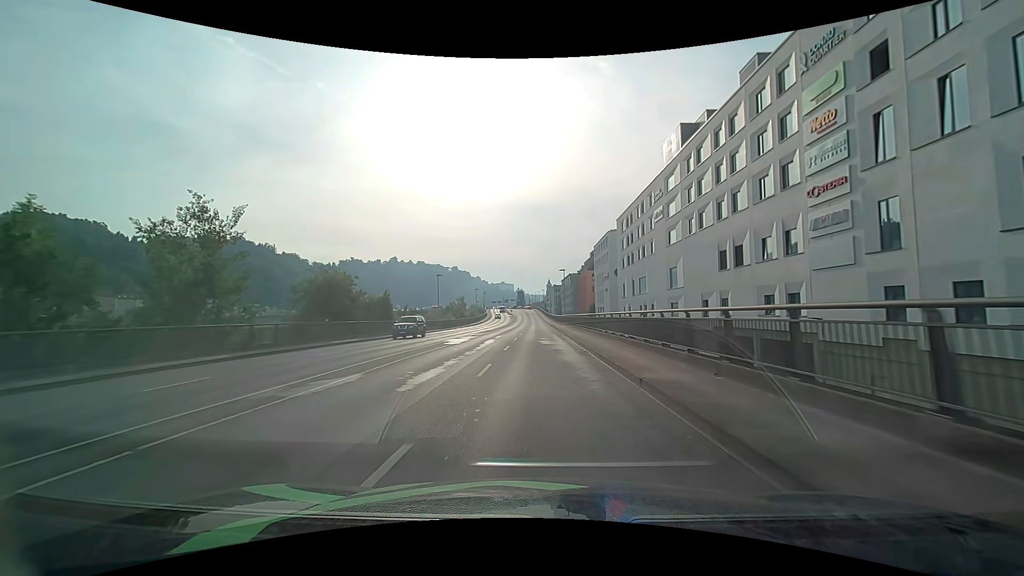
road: primary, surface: asphalt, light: Day
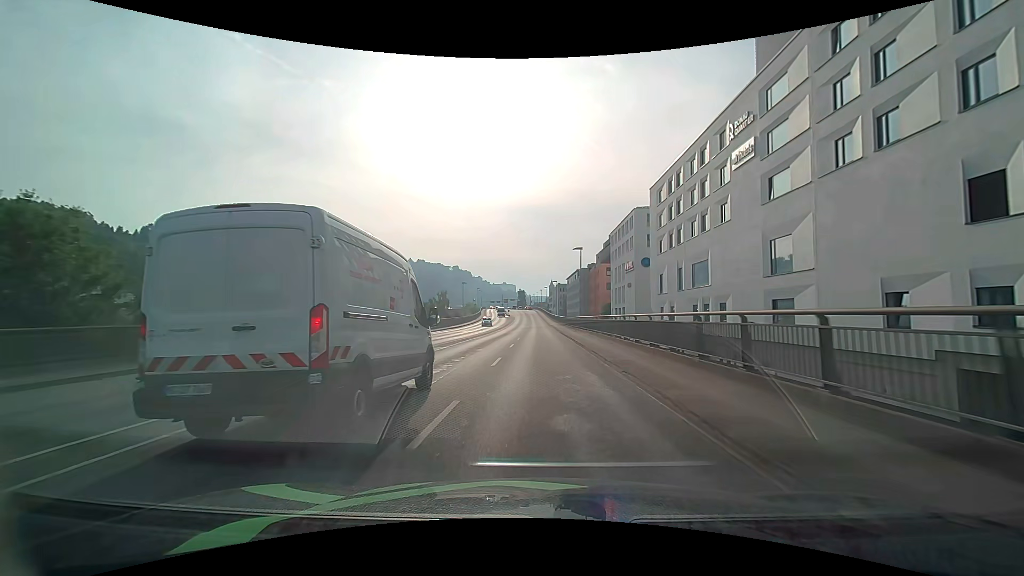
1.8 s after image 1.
(0.0, +24.3) m; 0°
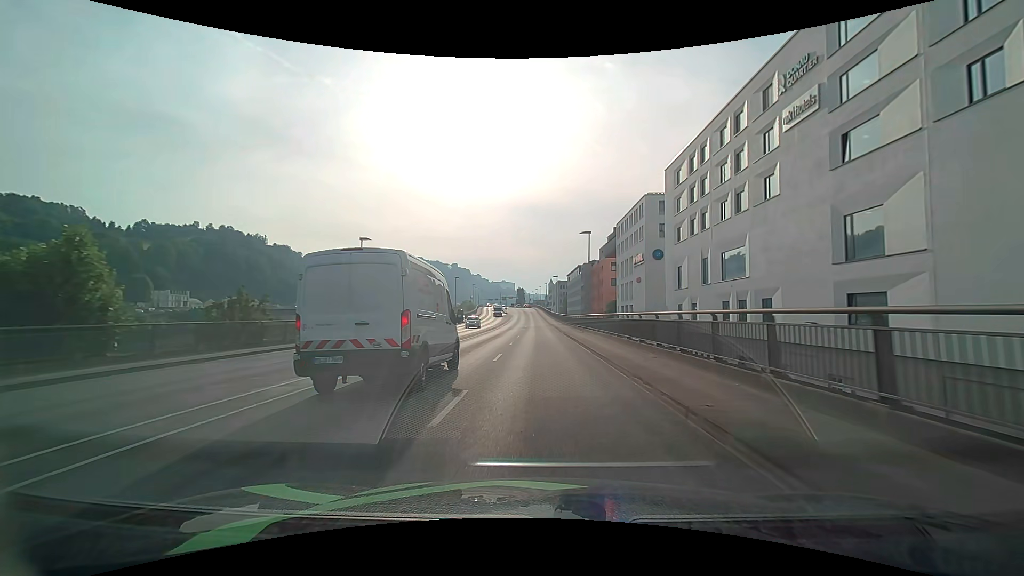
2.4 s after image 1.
(0.0, +8.1) m; 0°
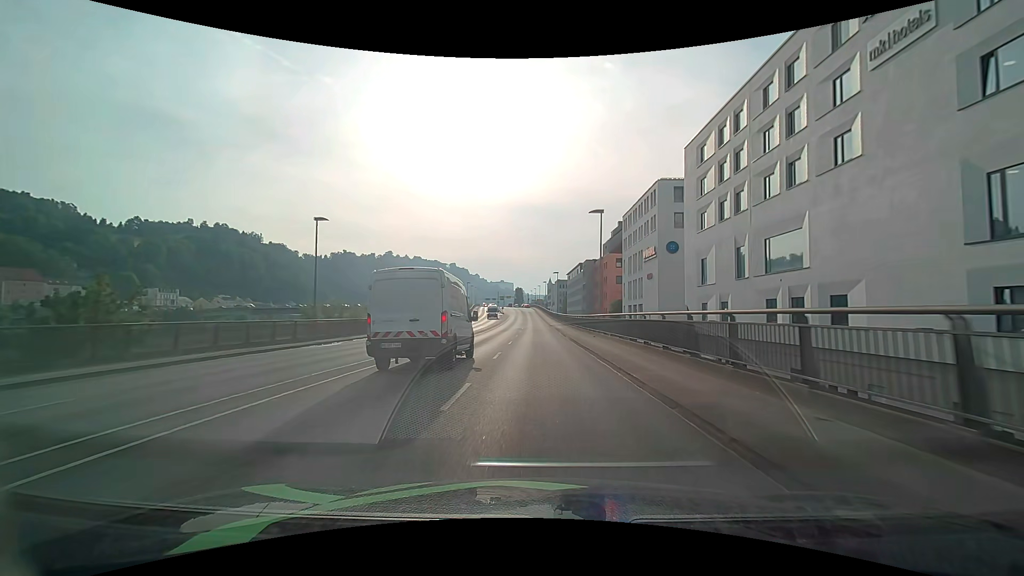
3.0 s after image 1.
(0.0, +8.1) m; 0°
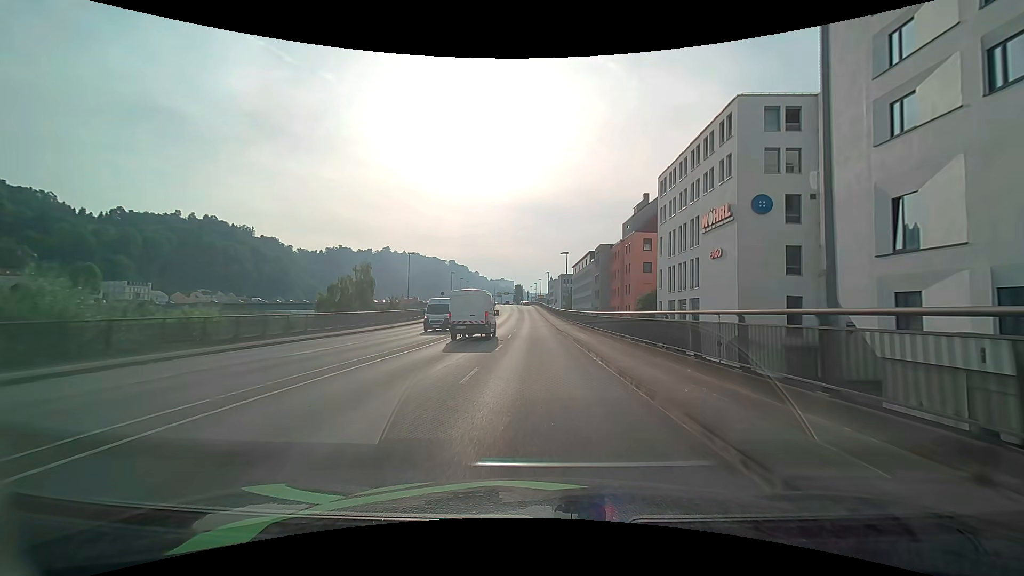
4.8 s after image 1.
(+0.1, +24.3) m; 0°
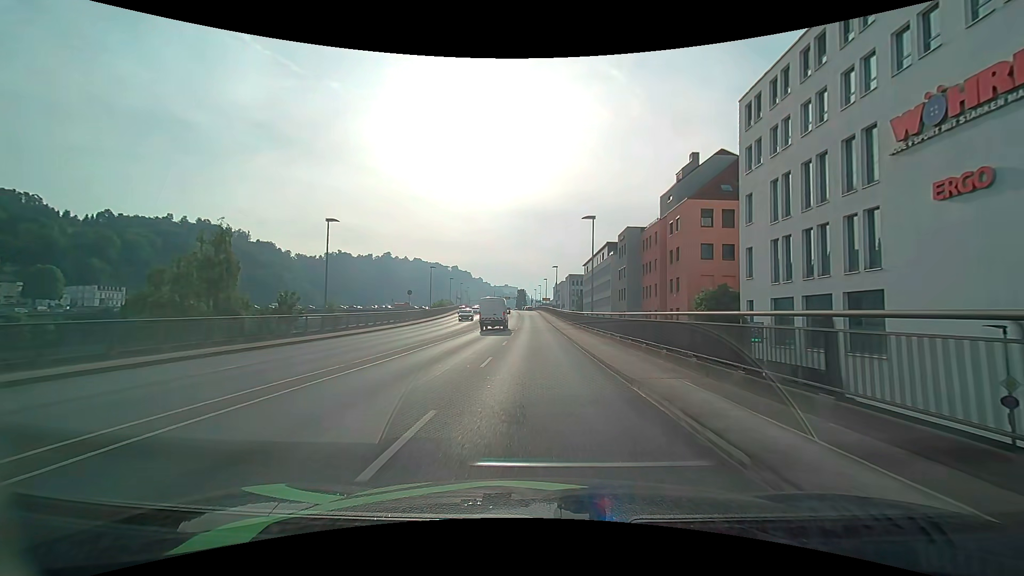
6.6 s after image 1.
(-0.1, +23.7) m; 0°
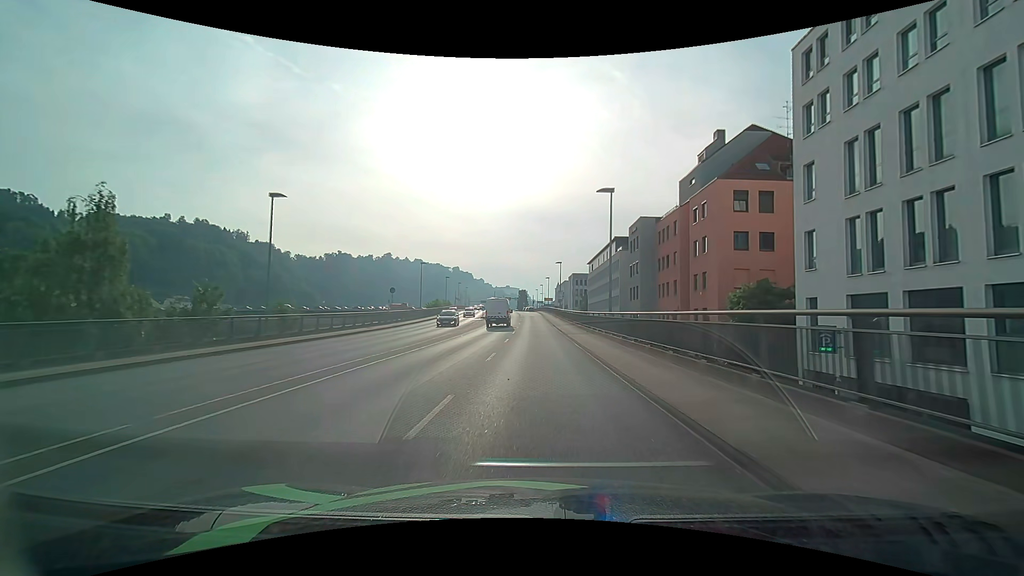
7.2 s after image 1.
(0.0, +7.7) m; 0°
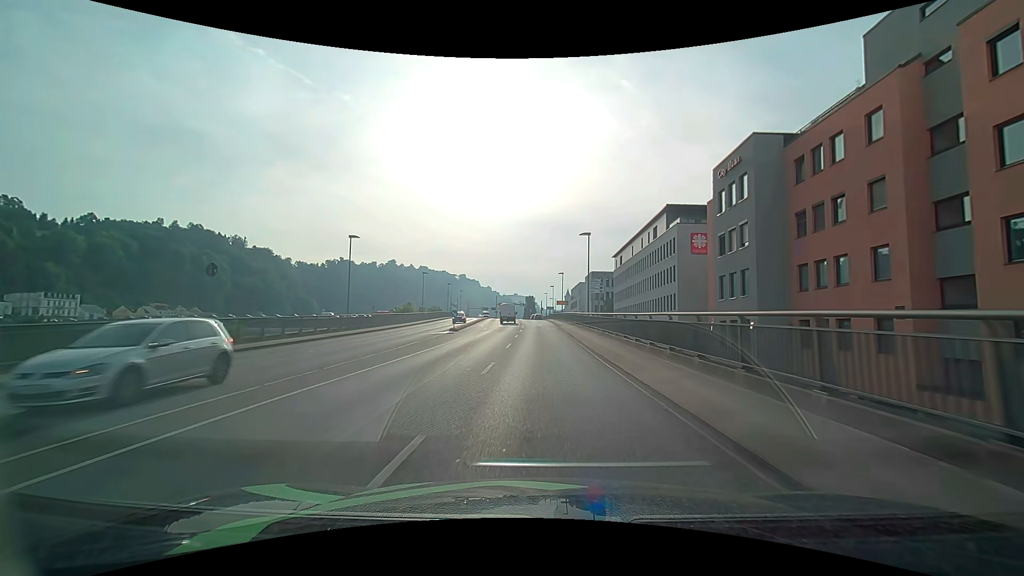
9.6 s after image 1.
(-0.2, +29.9) m; -1°
(0, +10) (0, +20) (0, +30) (0, +40) (0, +50) (0, +60) (0, +70) (-1, +80) (-1, +90) (-1, +100) m
